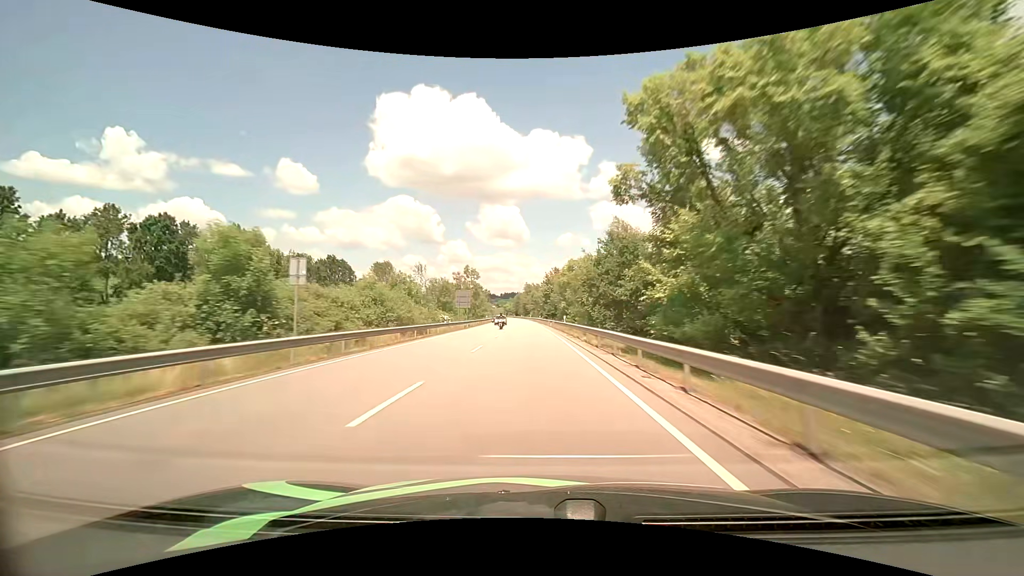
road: primary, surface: asphalt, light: Day
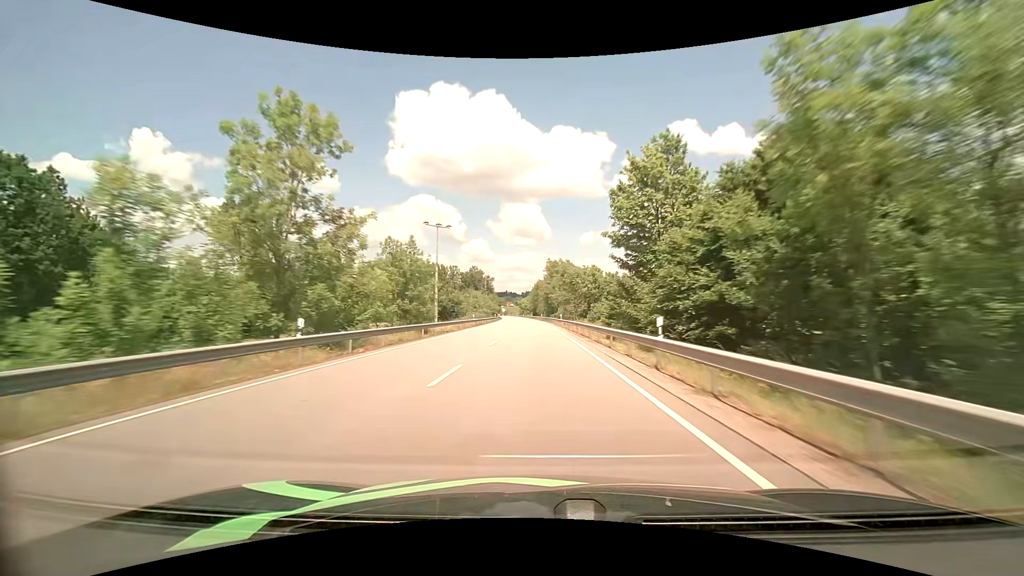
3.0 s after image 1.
(-2.0, +80.8) m; -2°
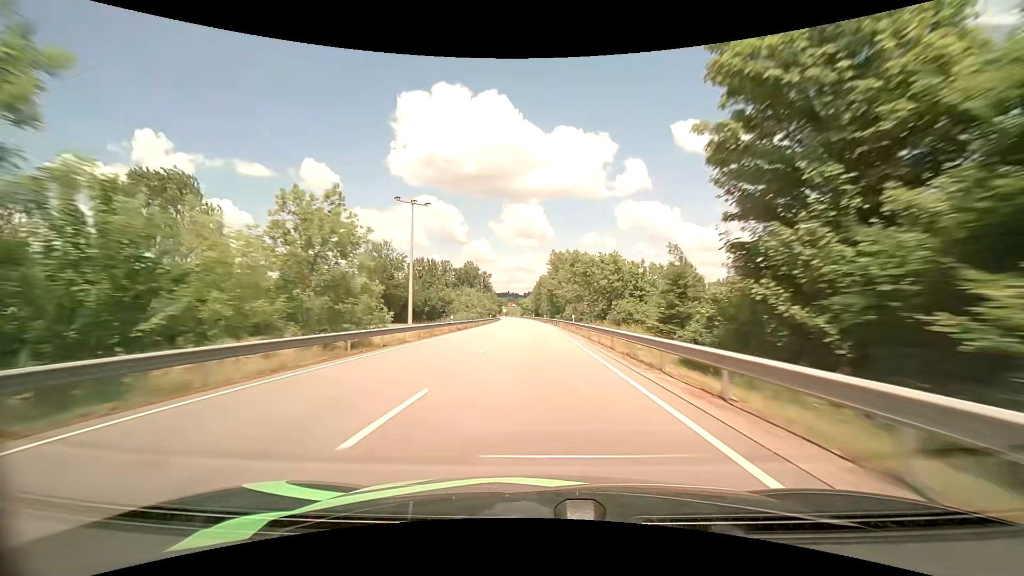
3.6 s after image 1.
(0.0, +16.3) m; 0°
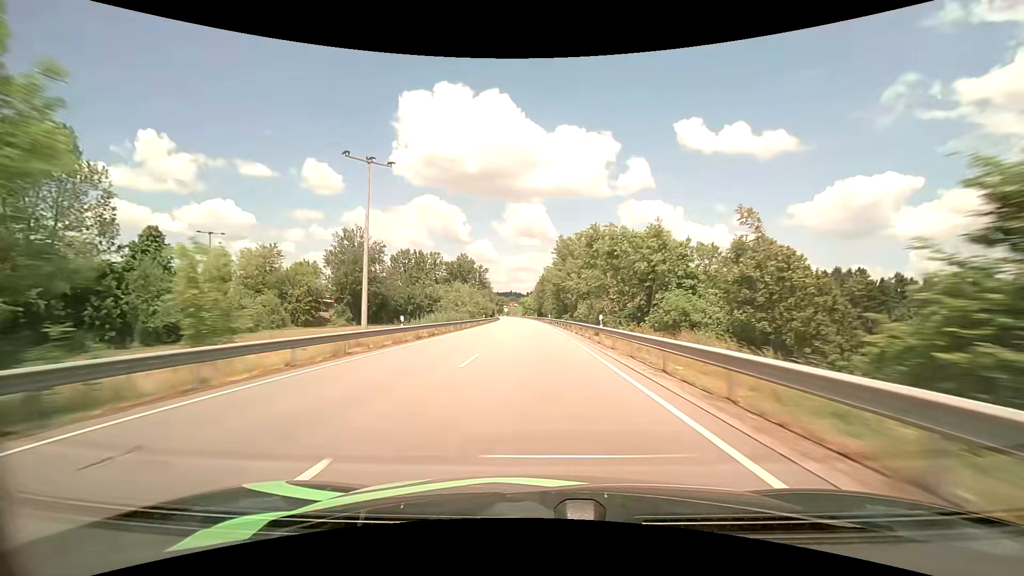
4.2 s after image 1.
(0.0, +16.3) m; 0°
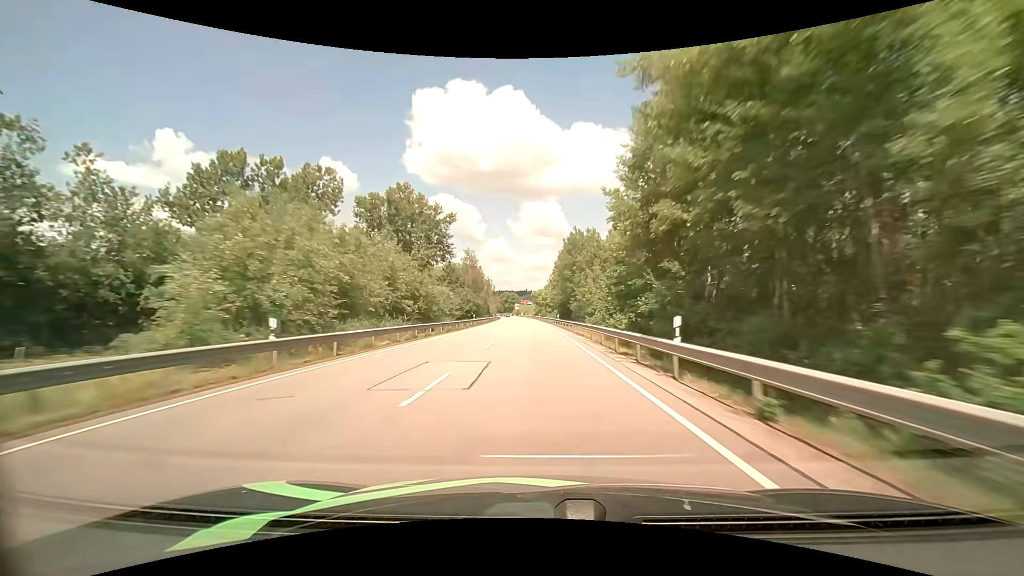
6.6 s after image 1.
(-0.9, +65.2) m; -2°
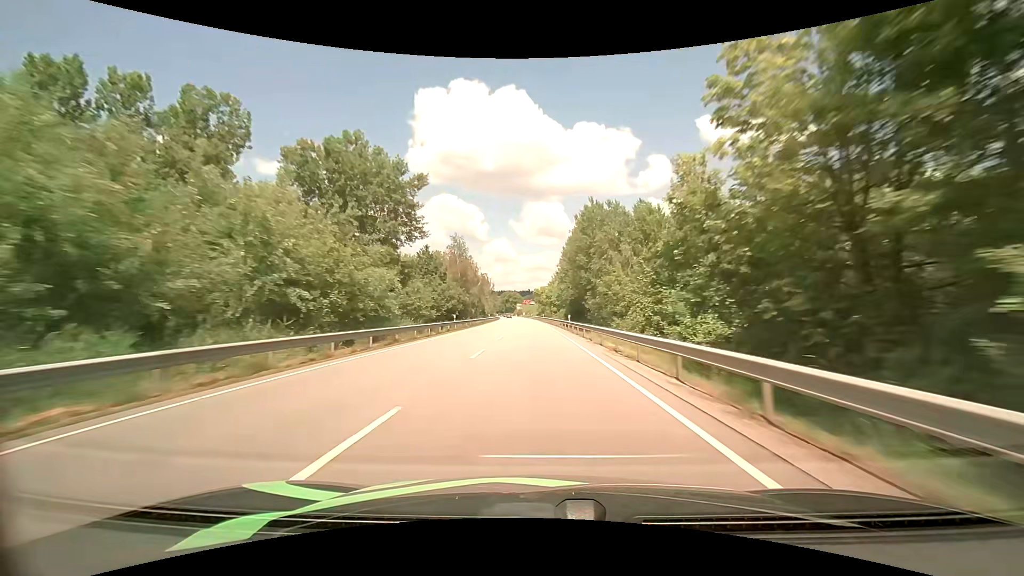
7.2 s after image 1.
(-0.1, +16.3) m; 0°
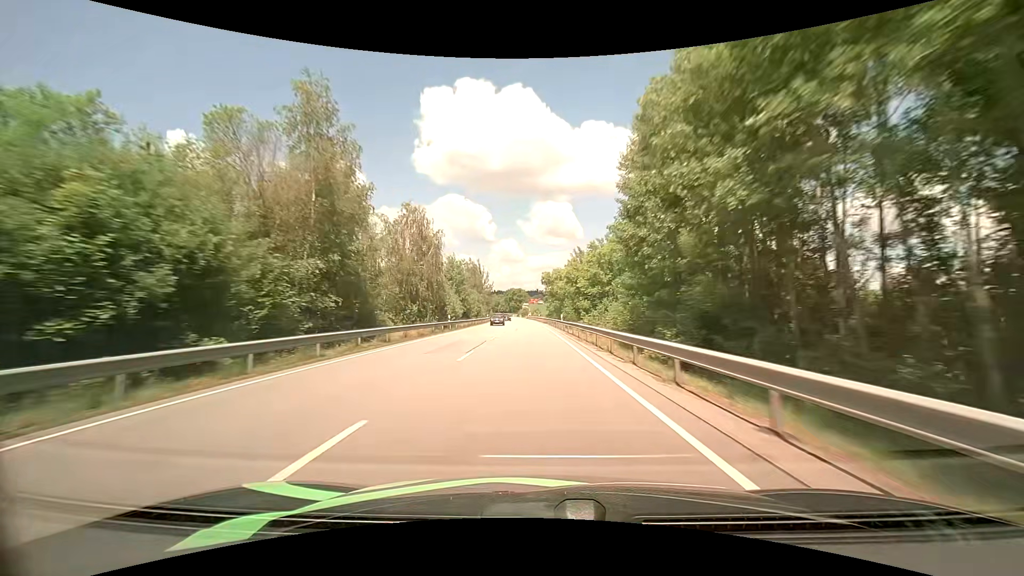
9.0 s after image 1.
(-0.4, +48.8) m; -1°
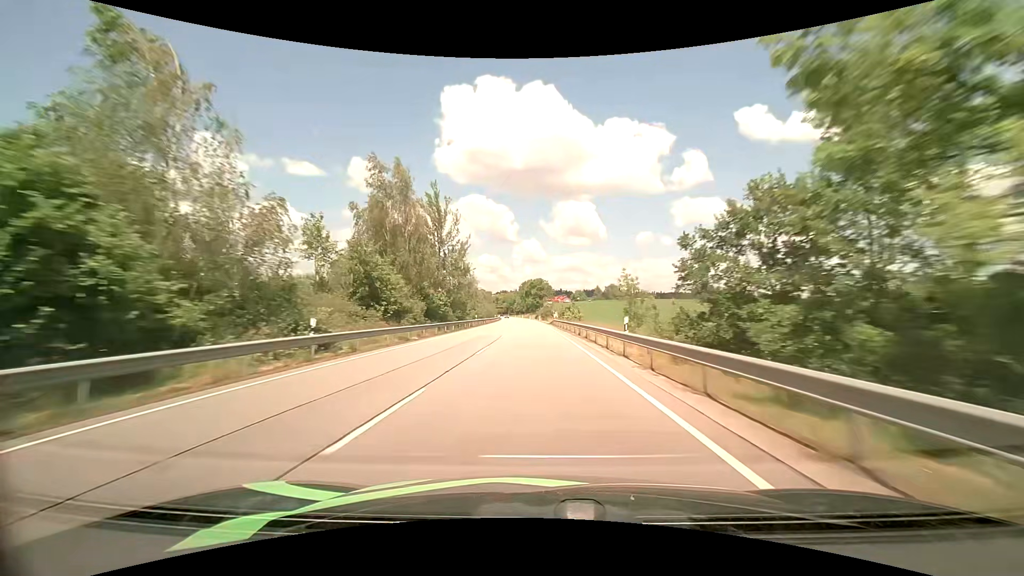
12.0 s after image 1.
(-1.8, +81.4) m; -3°
(0, +10) (0, +20) (0, +30) (0, +40) (0, +50) (0, +60) (-1, +70) (-1, +80) (-1, +90) (-1, +100) m
